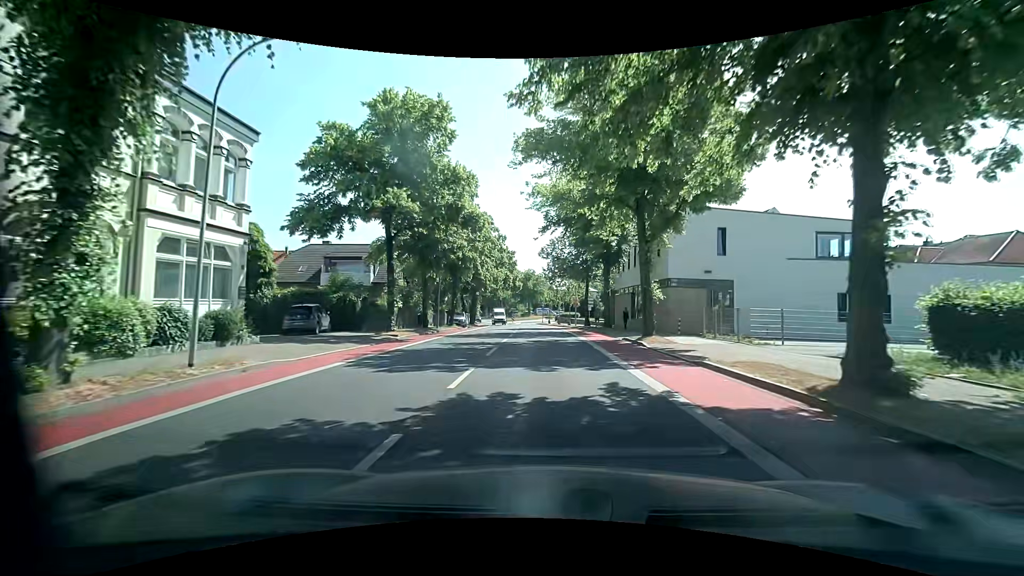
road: unclassified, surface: asphalt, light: Day
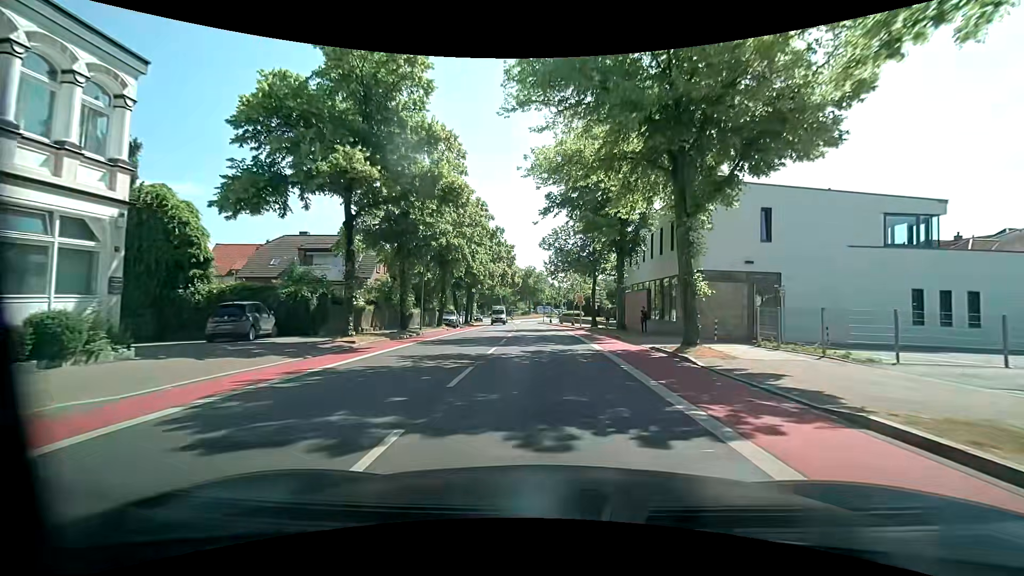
(+0.1, +5.7) m; -1°
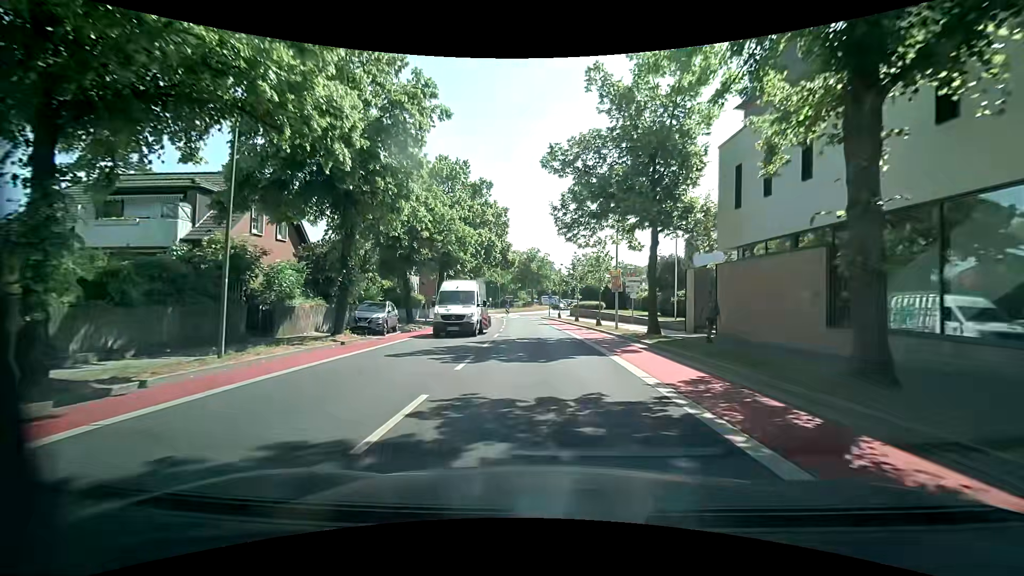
(+0.5, +21.6) m; +1°
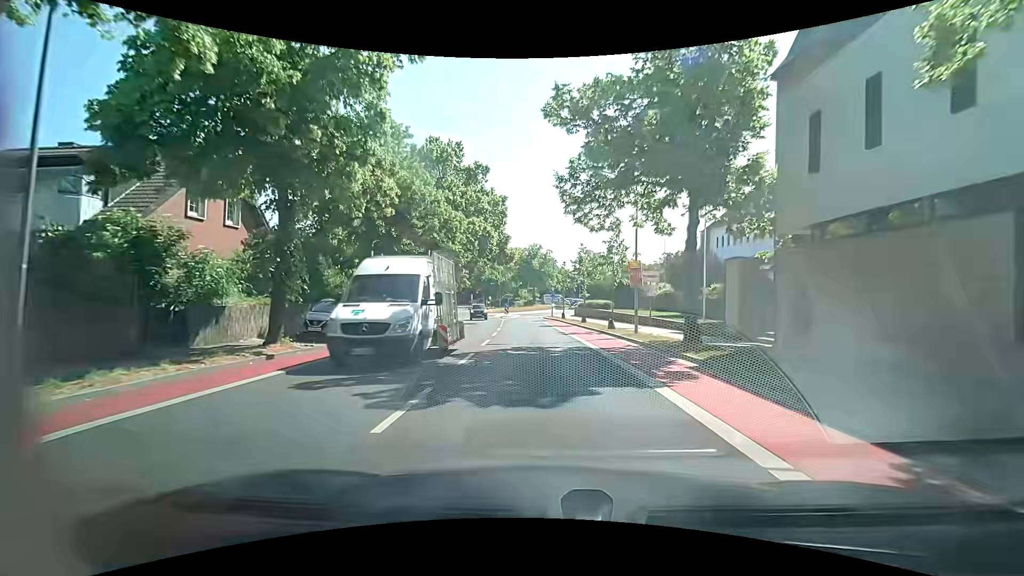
(0.0, +5.1) m; -1°
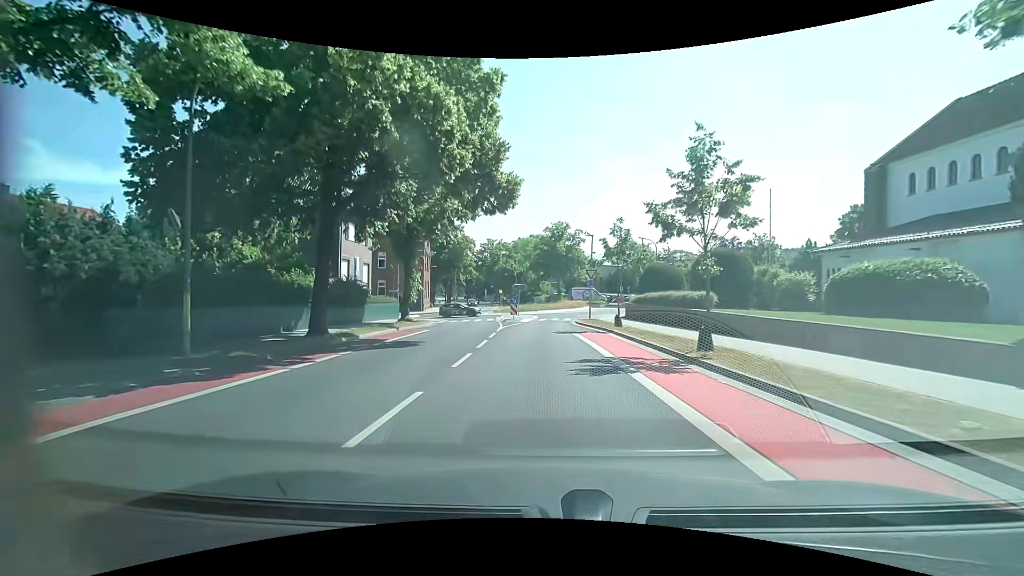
(-0.6, +24.2) m; -4°
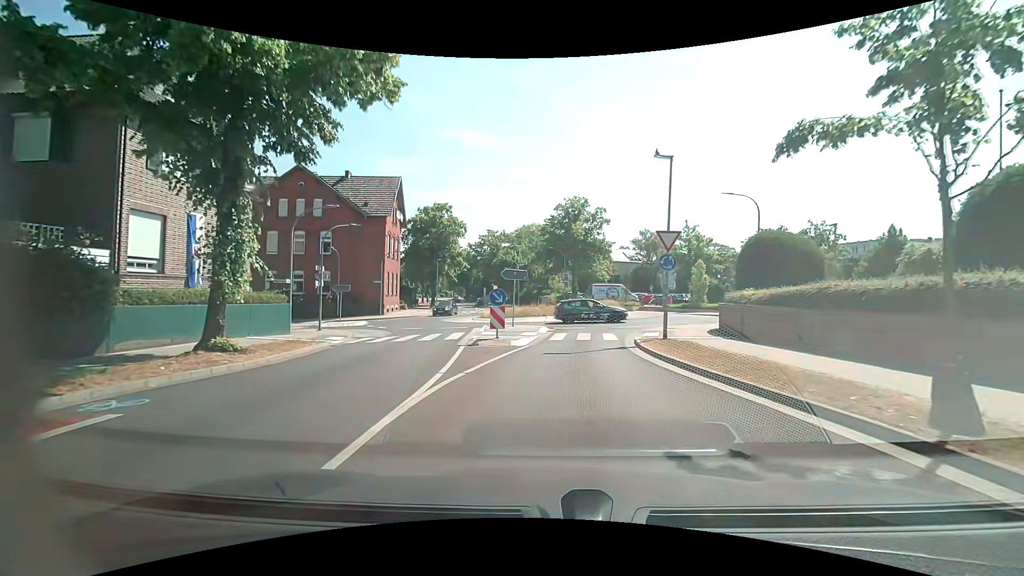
(-0.2, +19.8) m; 0°
